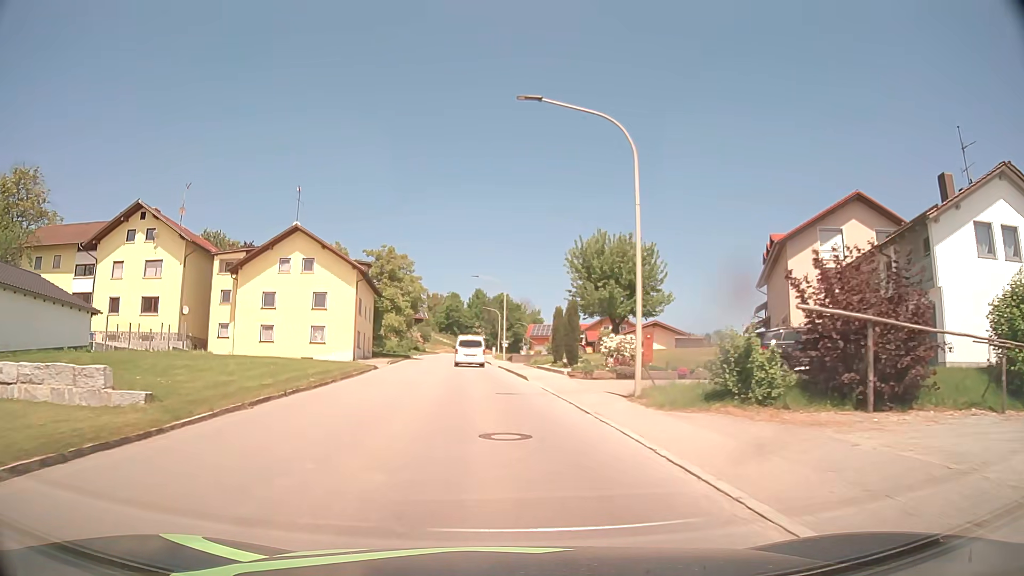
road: tertiary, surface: asphalt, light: Day
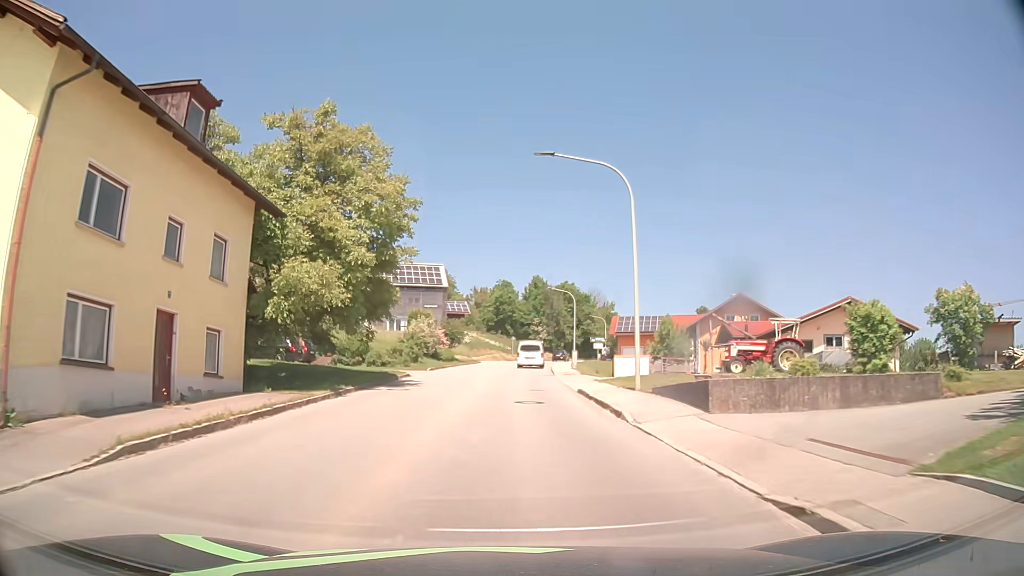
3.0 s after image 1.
(-2.6, +37.9) m; -5°
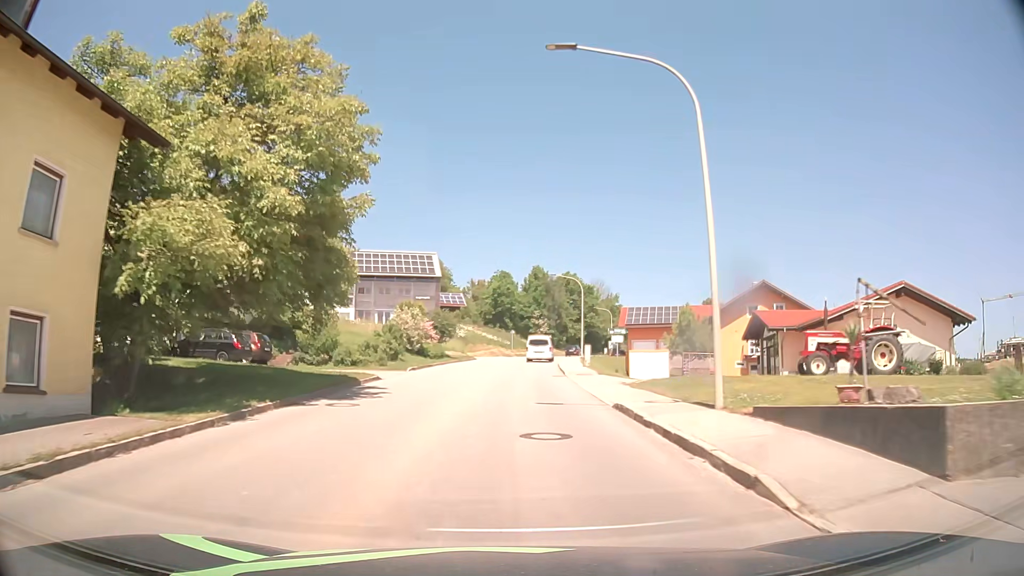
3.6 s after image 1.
(0.0, +7.6) m; 0°
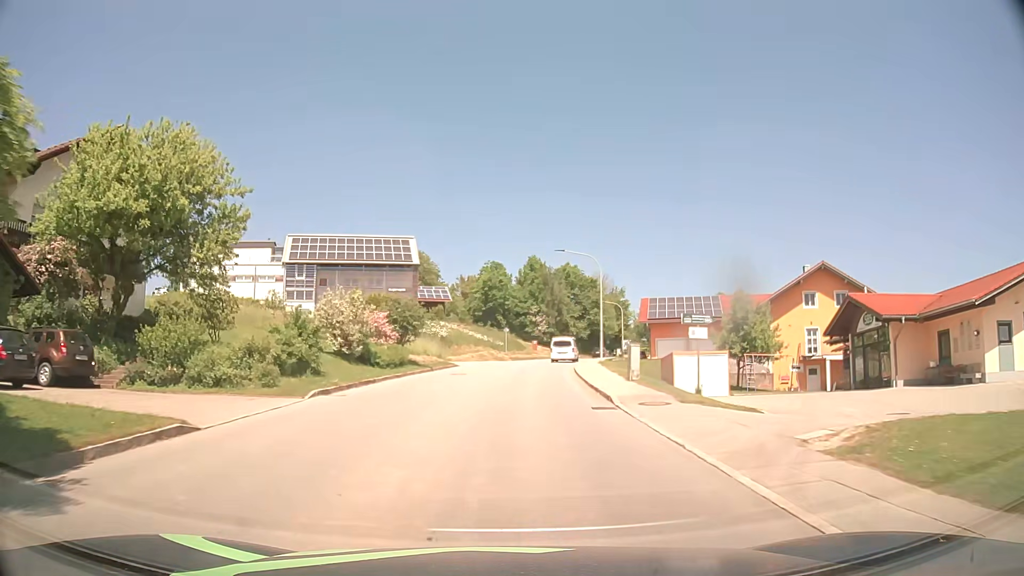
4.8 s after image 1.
(+0.1, +15.3) m; +1°
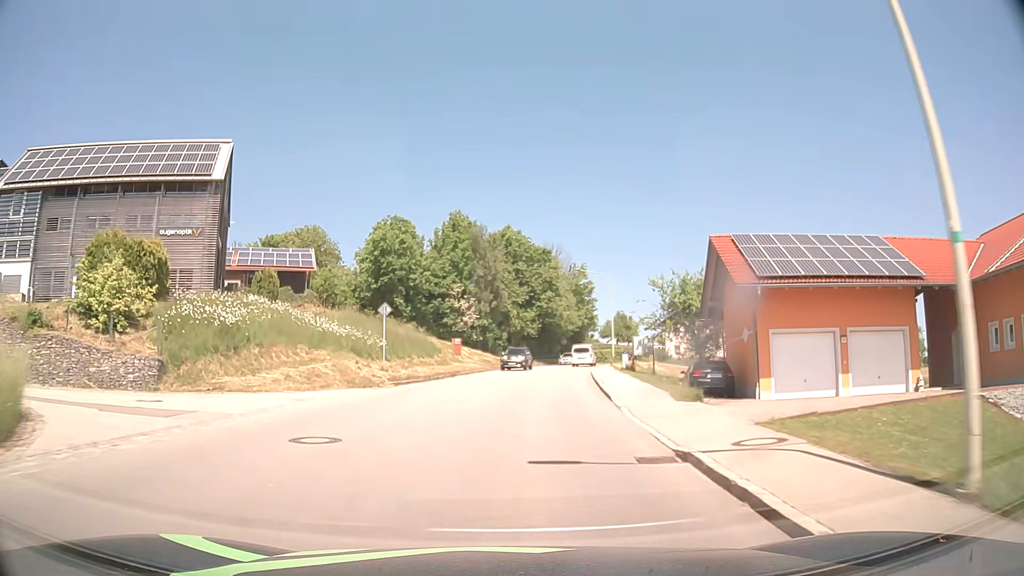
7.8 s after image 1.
(+1.6, +38.0) m; +6°
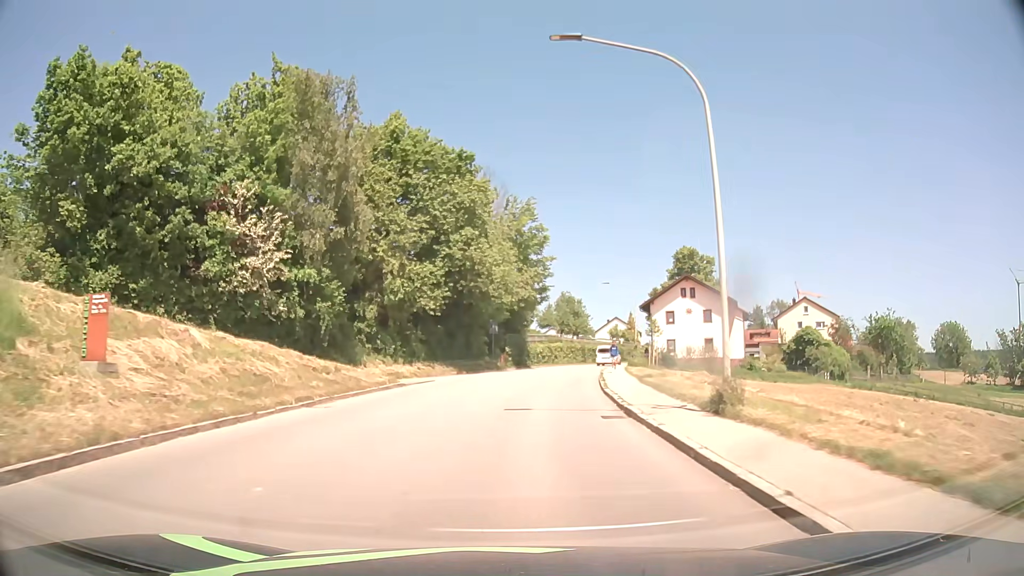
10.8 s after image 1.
(+2.6, +38.1) m; +6°
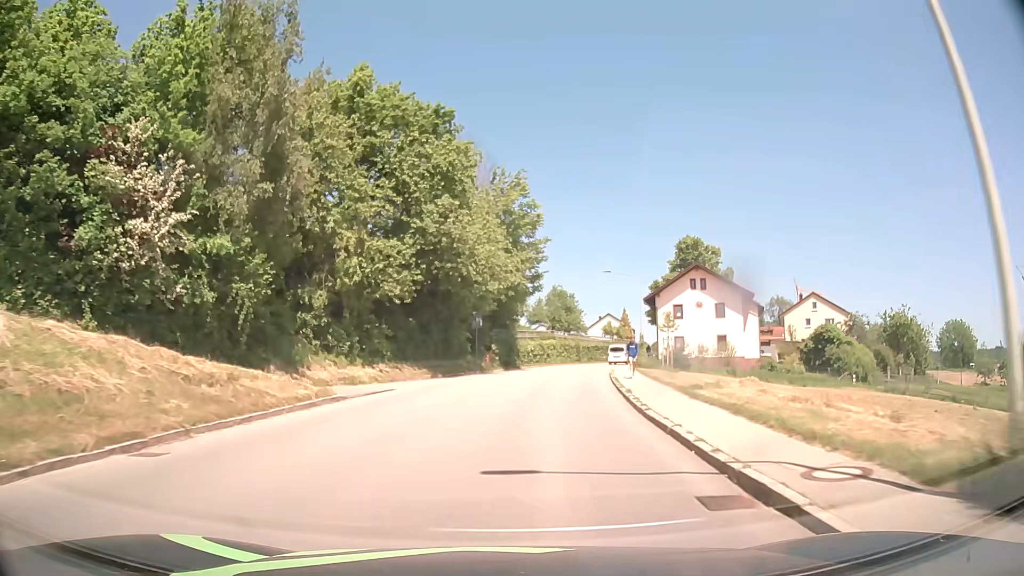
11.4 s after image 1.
(+0.1, +7.7) m; +1°
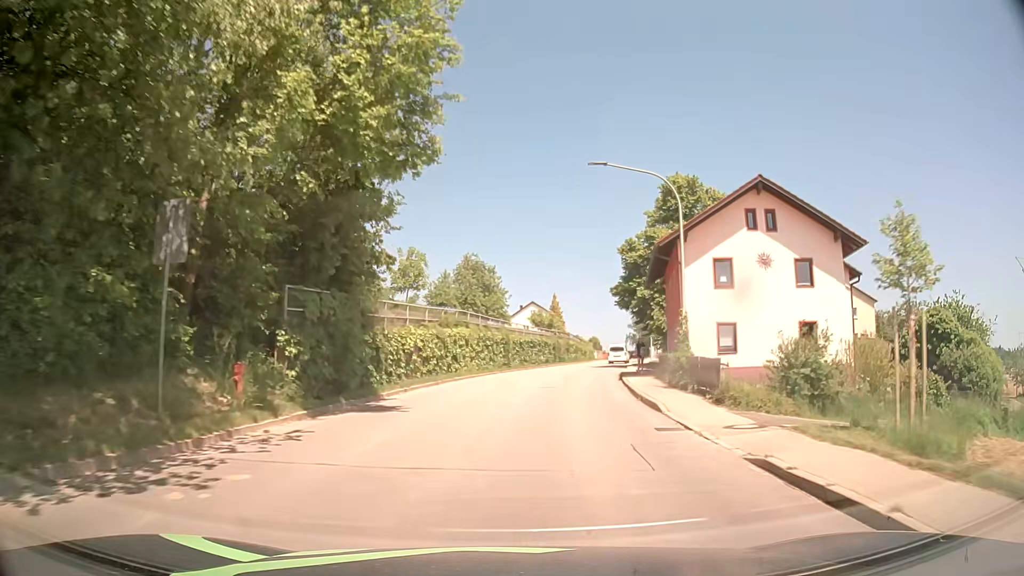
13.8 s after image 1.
(+1.8, +30.7) m; +7°
(0, +10) (+1, +20) (+2, +30) (+4, +40) (+6, +49) (+9, +59) (+11, +69) (+14, +79) (+16, +88) (+19, +98) m
